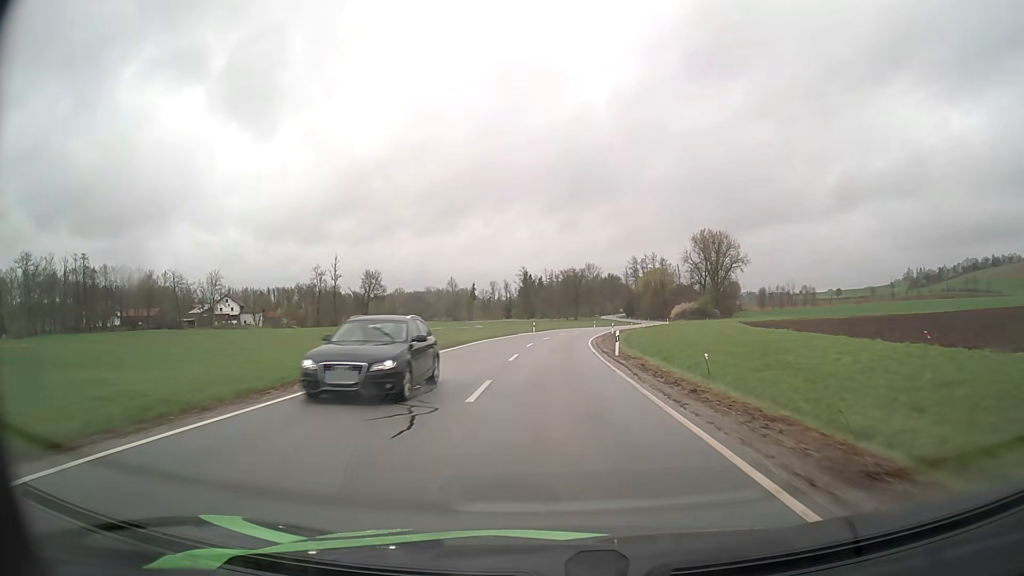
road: secondary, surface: asphalt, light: Day
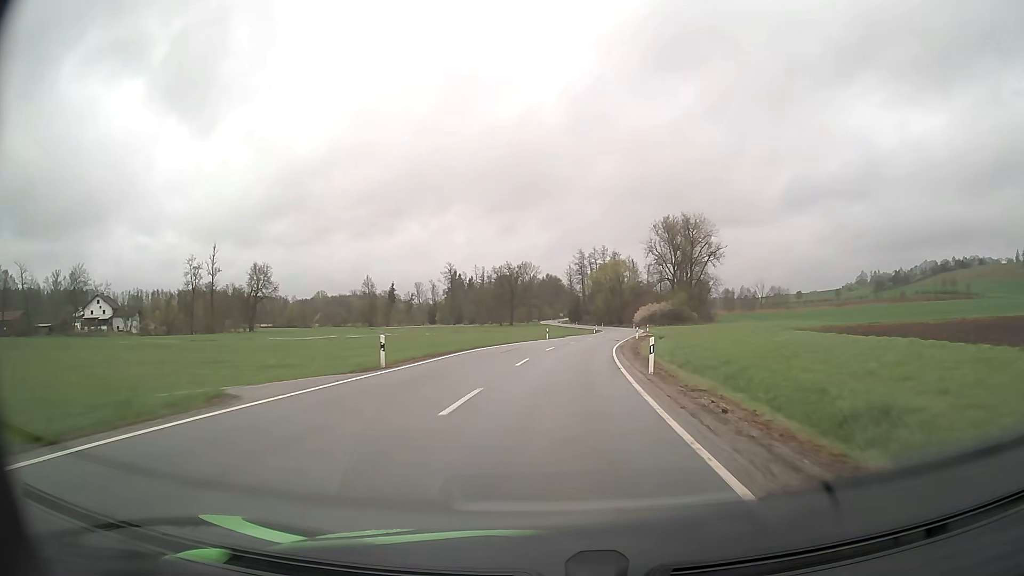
(+1.3, +47.5) m; +5°
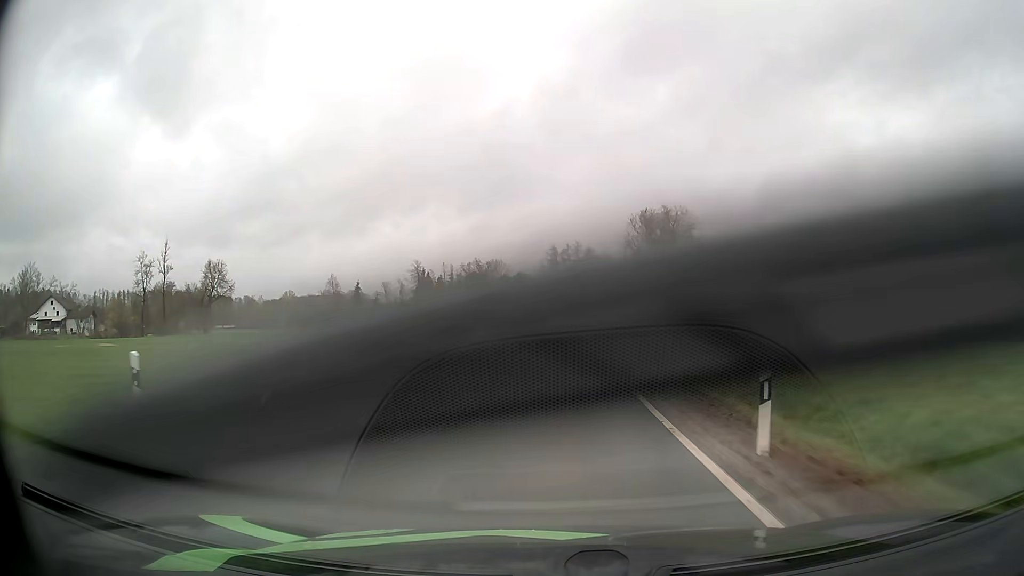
(+0.3, +11.9) m; +2°
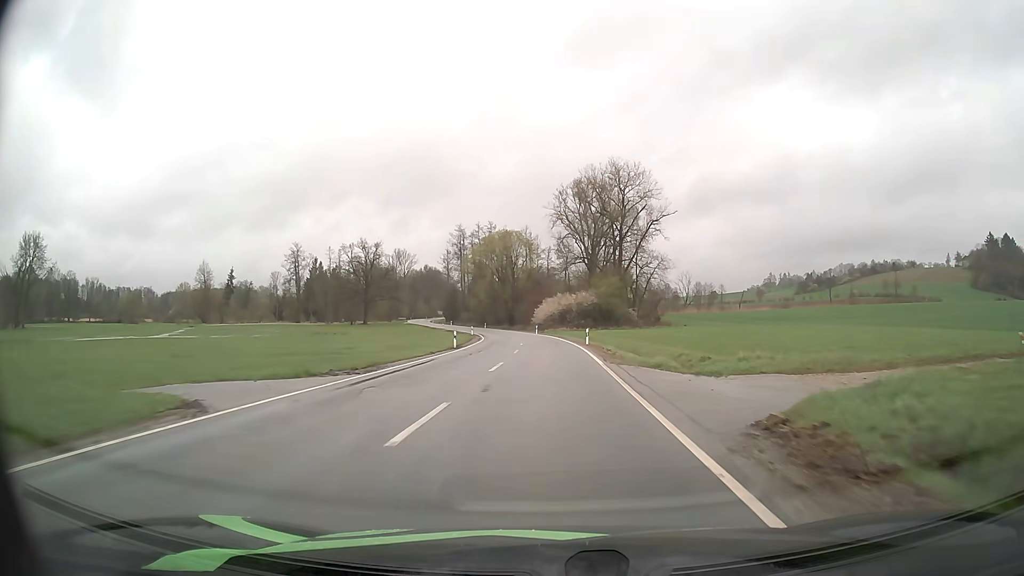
(+3.3, +48.0) m; +7°
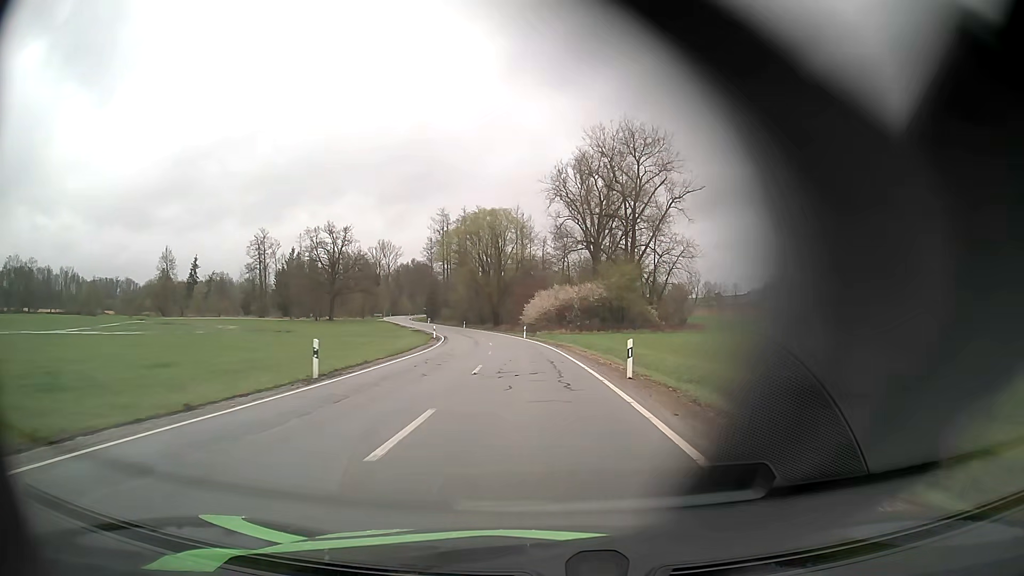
(+0.2, +23.8) m; +1°
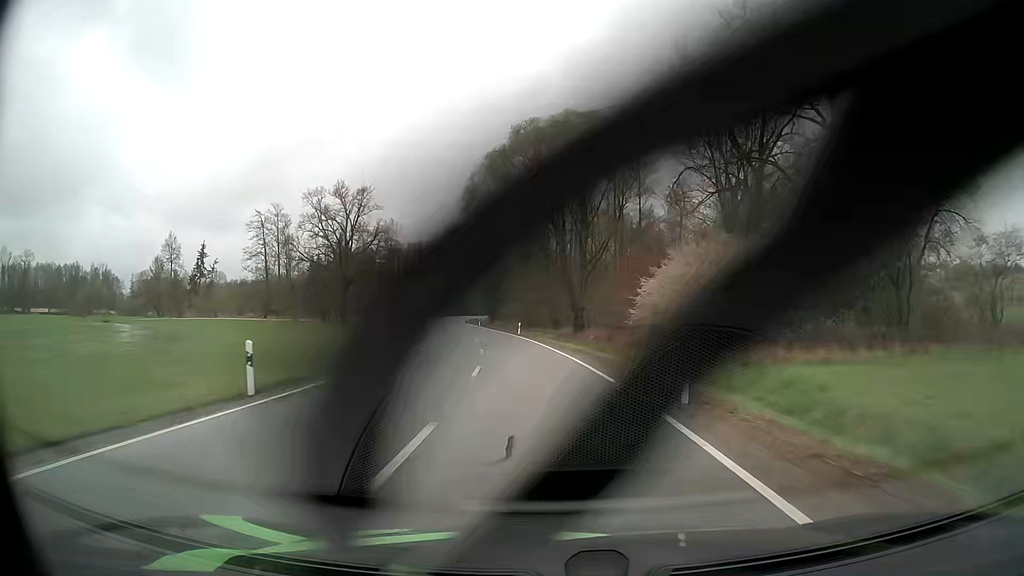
(-2.5, +47.9) m; -7°
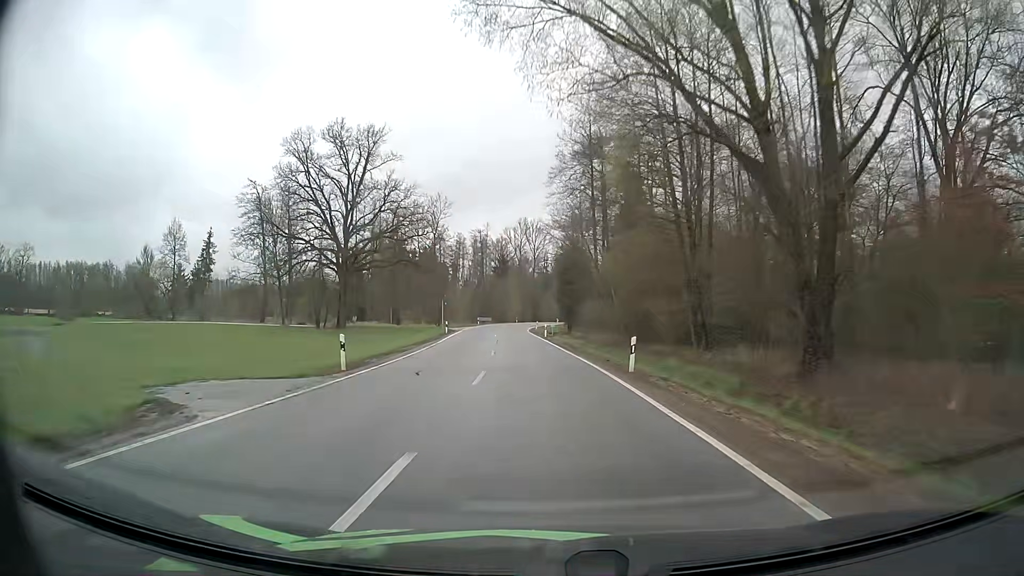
(-2.4, +36.9) m; -7°
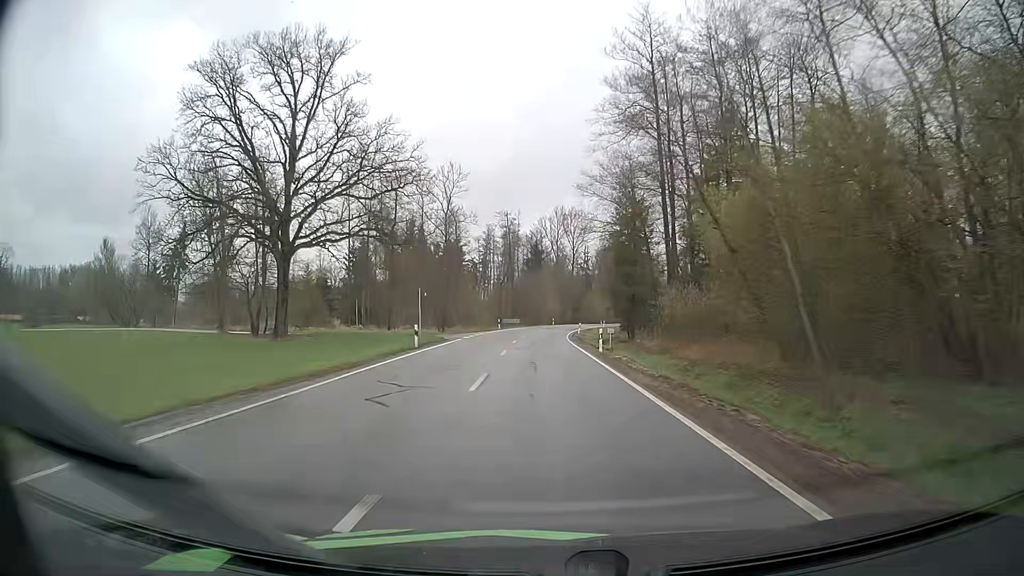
(-0.8, +25.1) m; -3°
